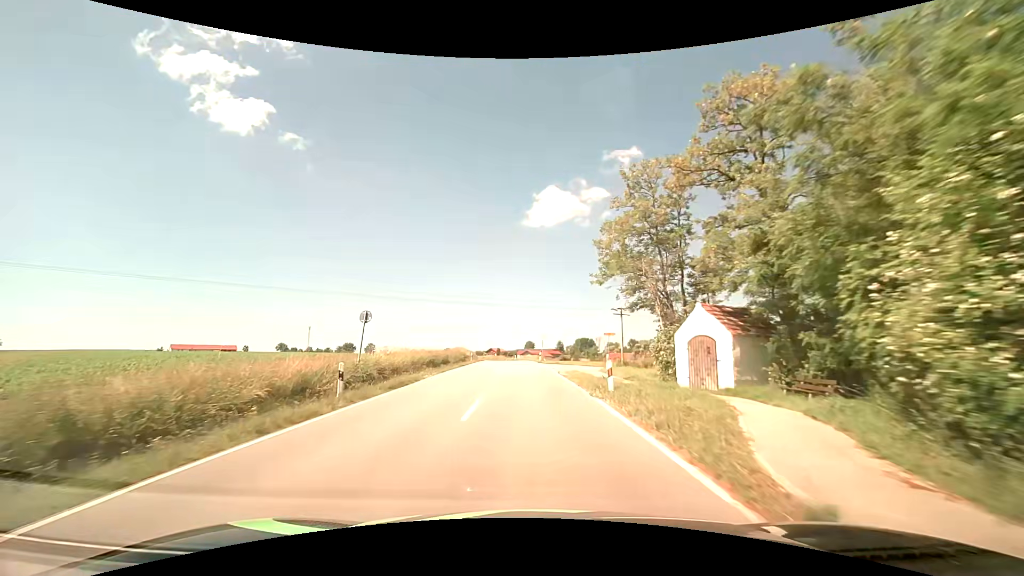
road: secondary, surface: asphalt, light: Day
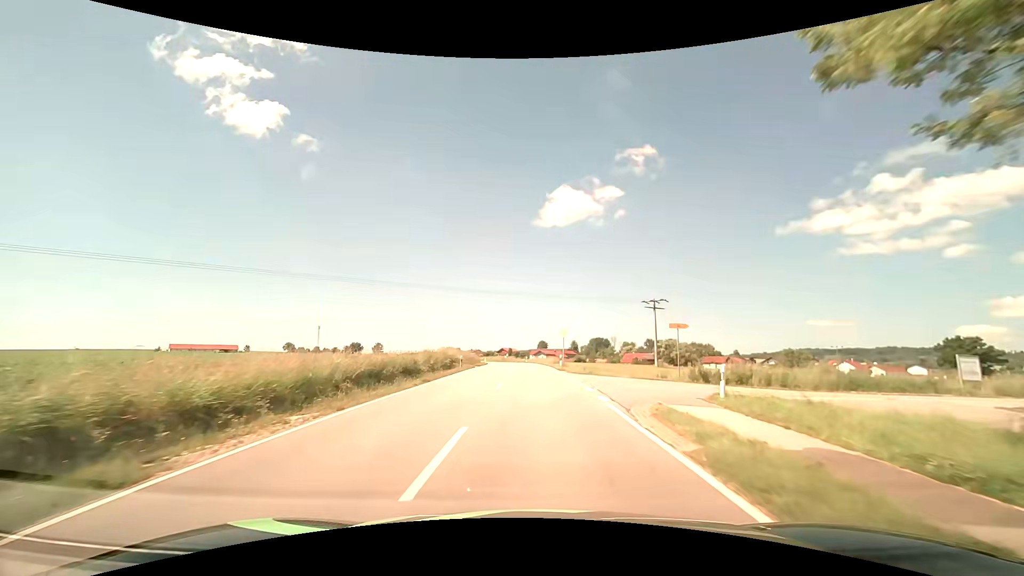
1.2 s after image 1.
(-0.5, +16.9) m; -2°
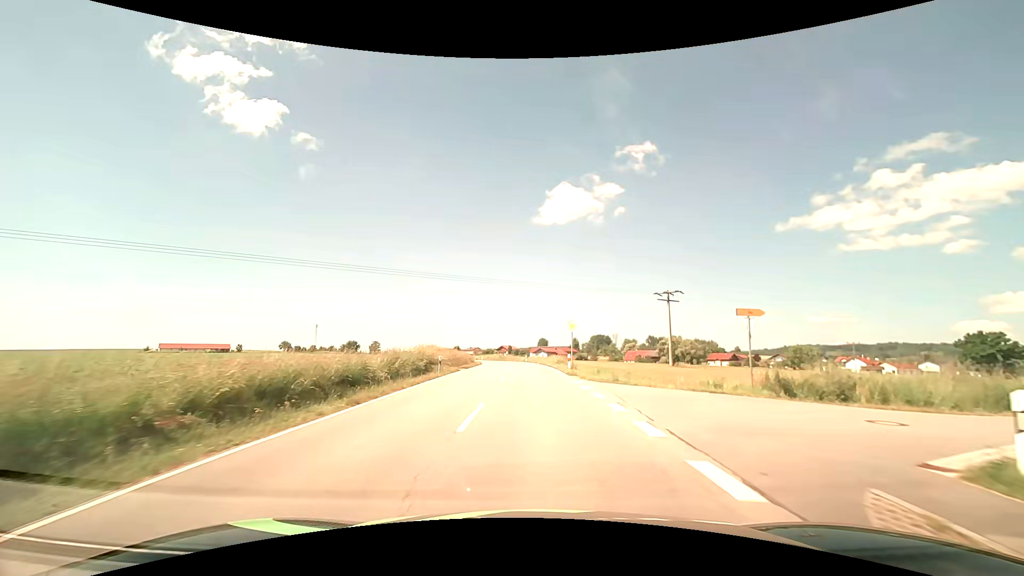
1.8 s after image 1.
(0.0, +8.6) m; 0°
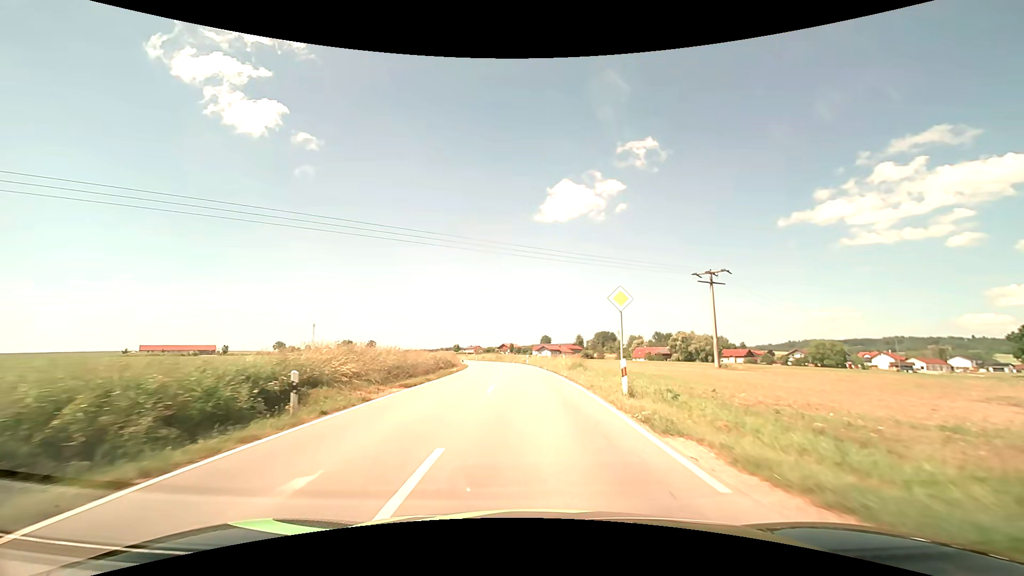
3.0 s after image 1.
(-0.1, +17.4) m; 0°
